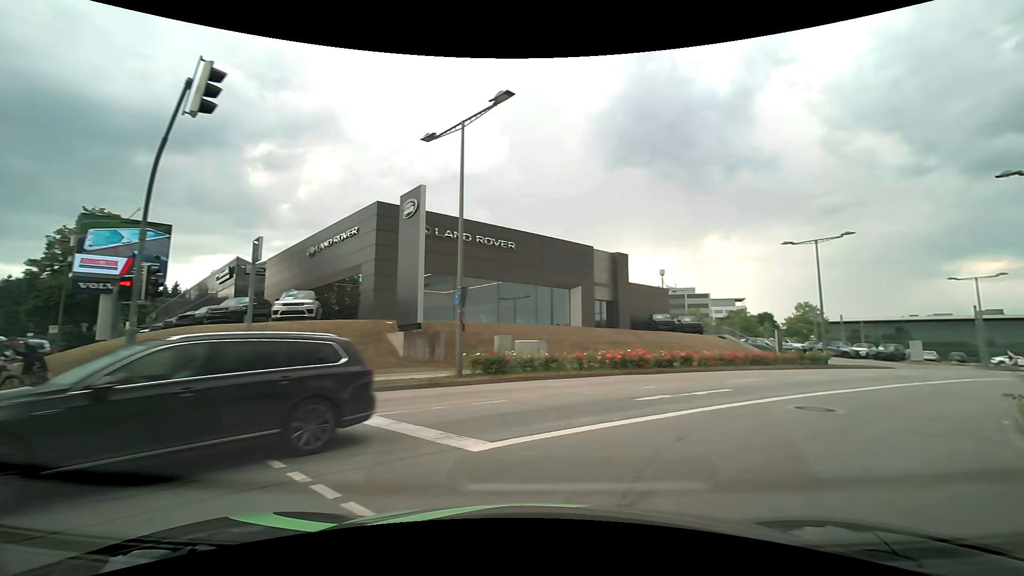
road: secondary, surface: asphalt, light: Day
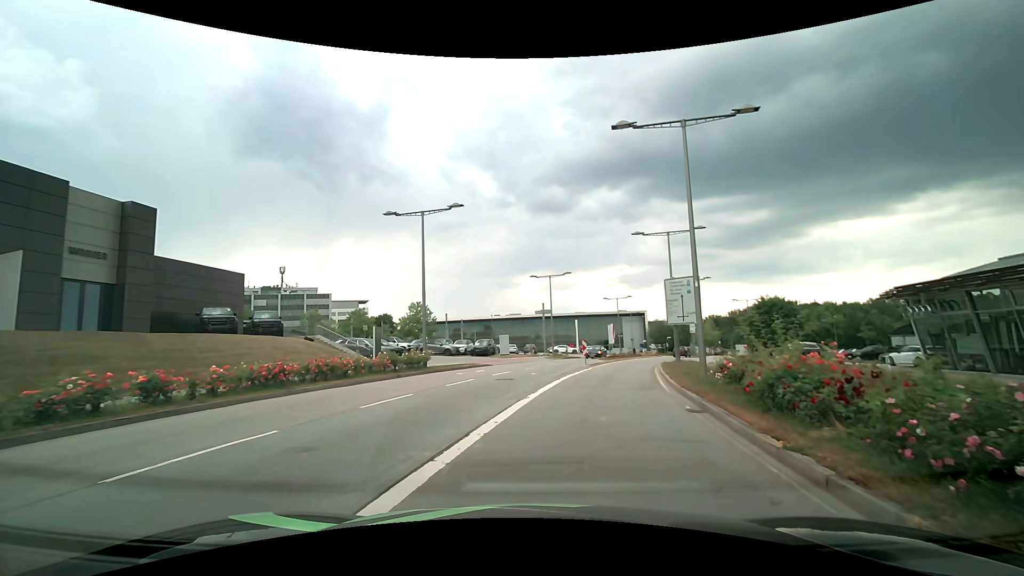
(+5.8, +11.6) m; +41°
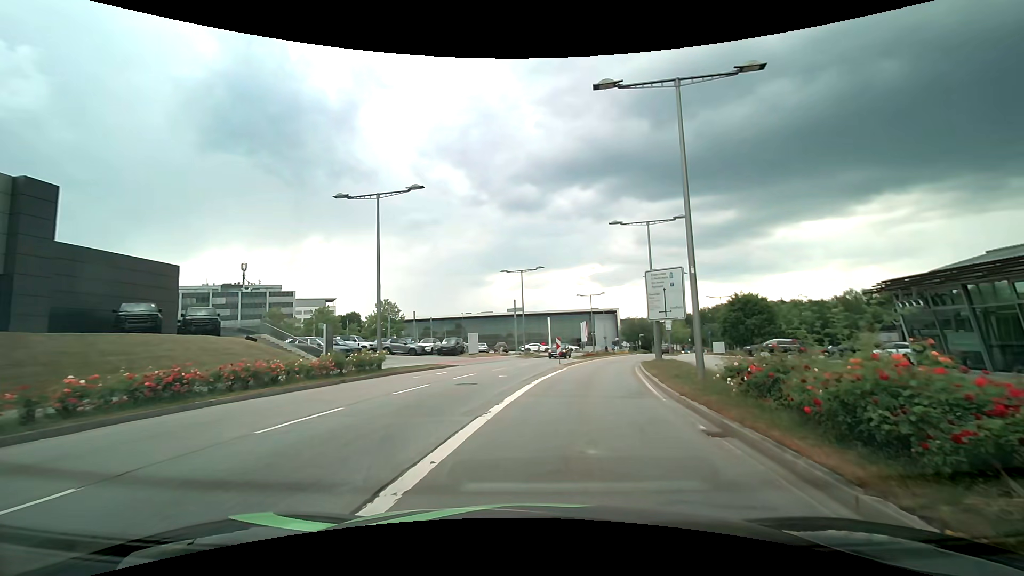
(+0.1, +3.0) m; +3°
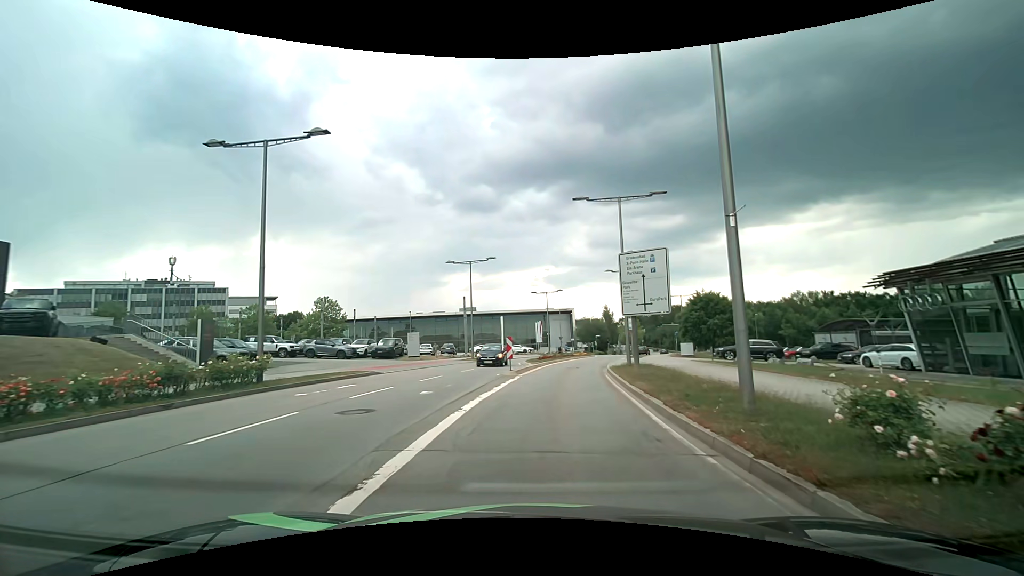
(+0.3, +6.3) m; +5°
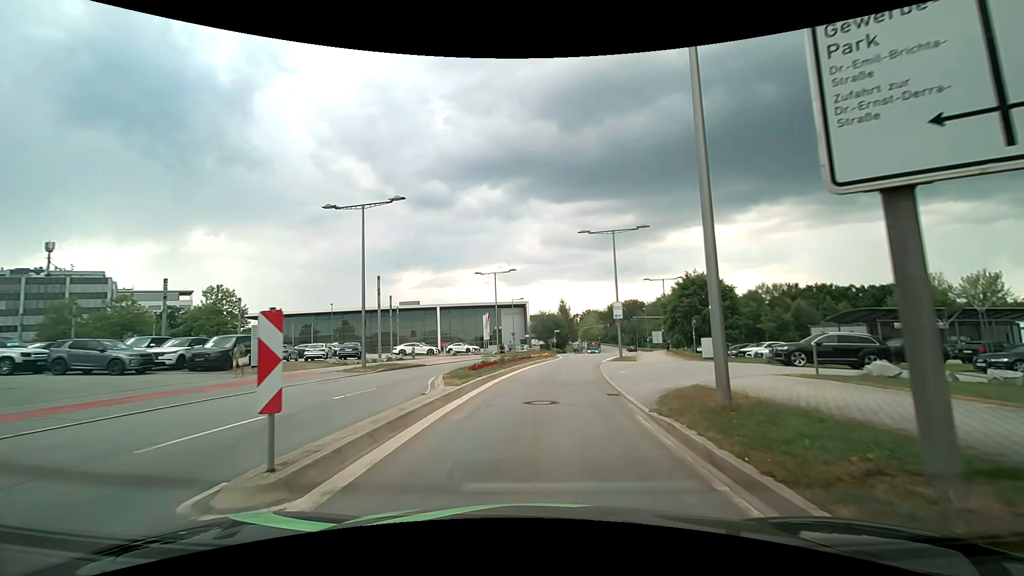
(+1.0, +18.2) m; +5°
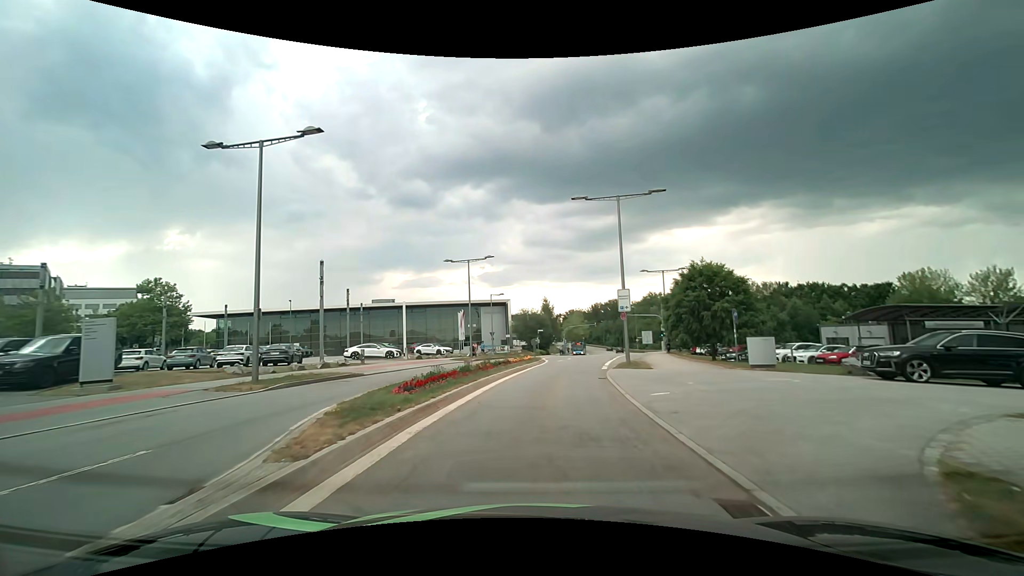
(+0.2, +8.8) m; +3°
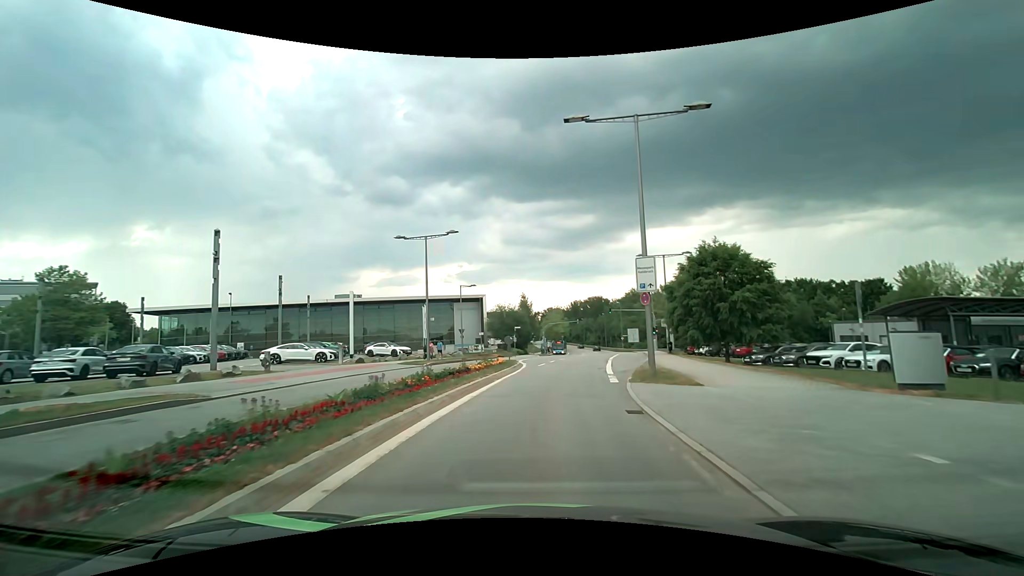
(+0.1, +9.8) m; +2°
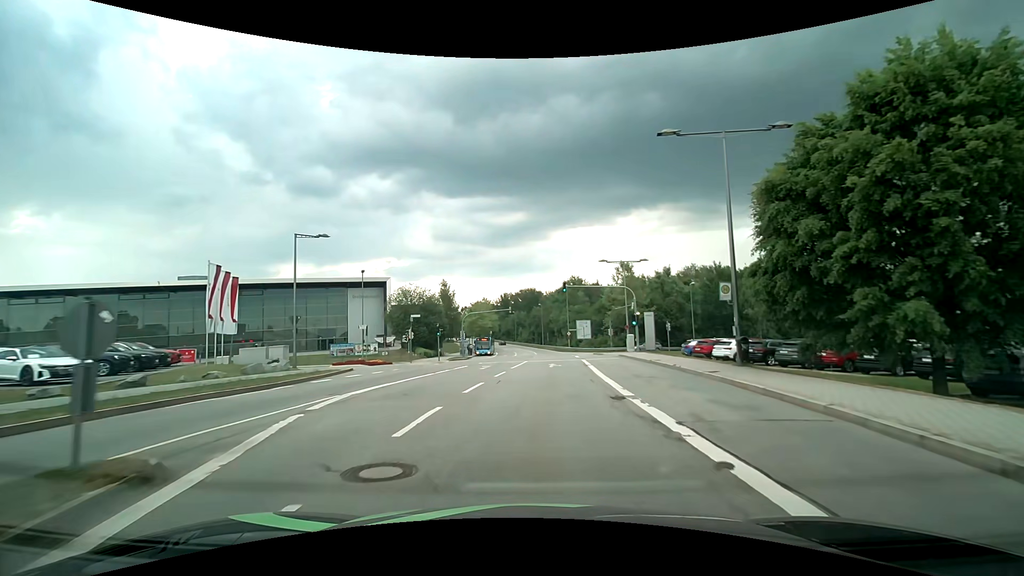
(+1.9, +28.5) m; +8°
(0, +10) (+1, +20) (+1, +30) (+2, +40) (+2, +50) (+2, +60) (+2, +70) (+2, +80) (+2, +90) (+1, +100) m
